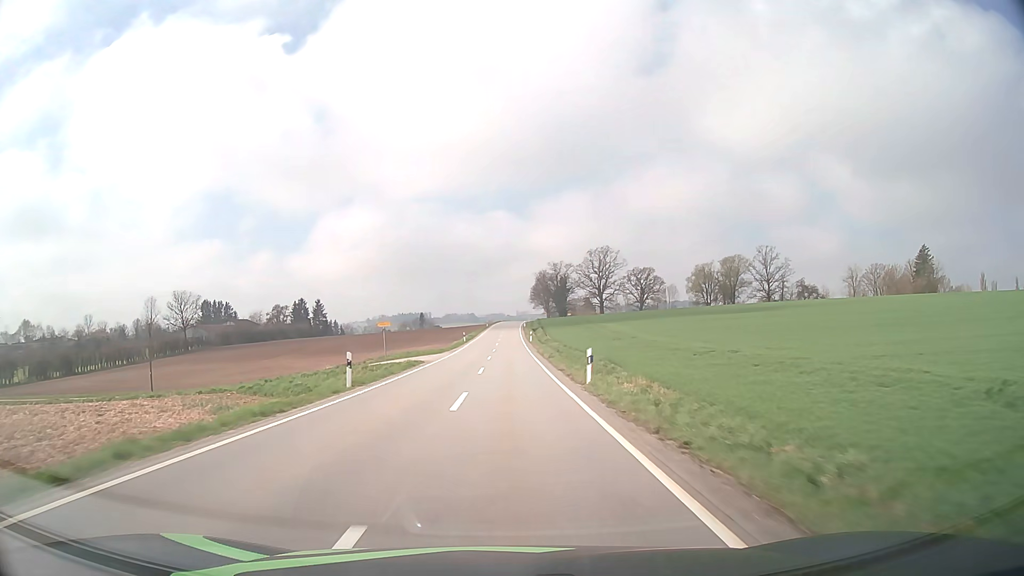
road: tertiary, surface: asphalt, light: Day
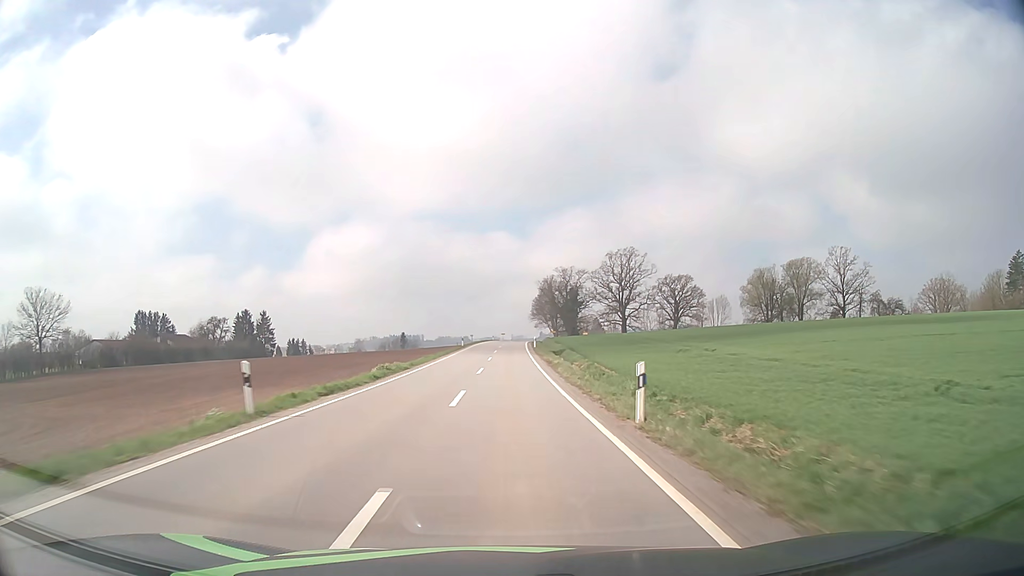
(+0.1, +58.7) m; 0°
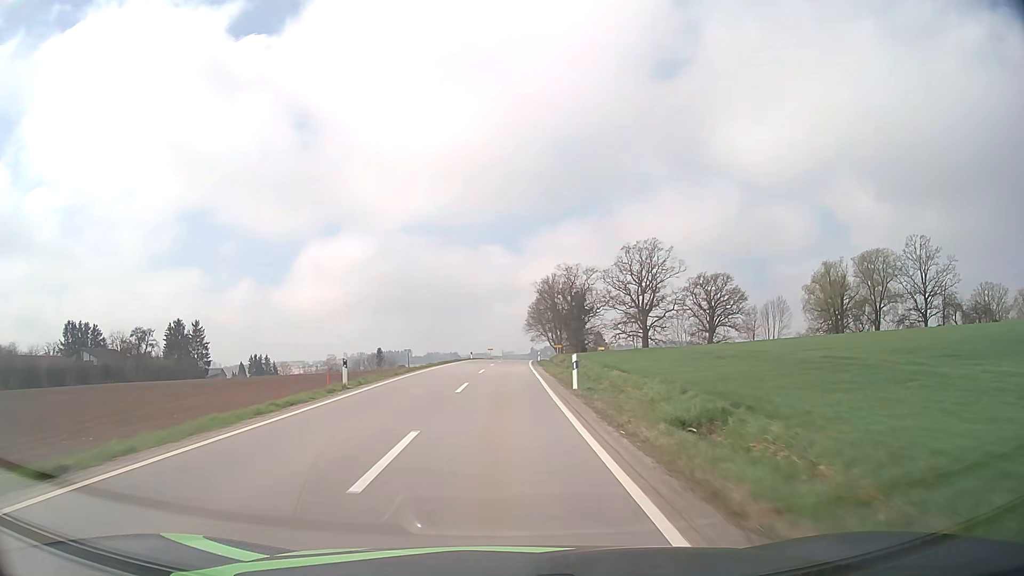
(+0.3, +43.7) m; +1°
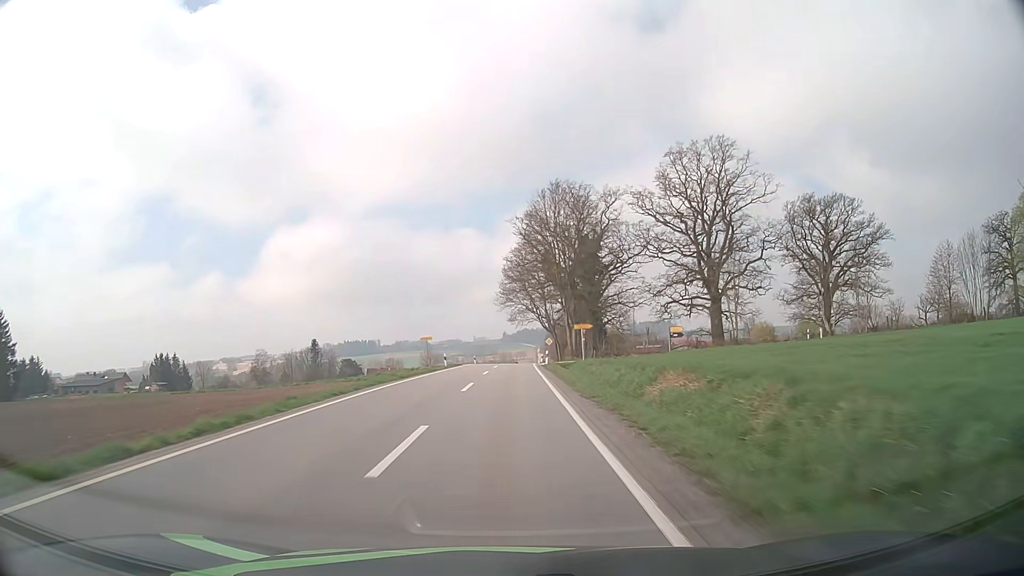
(+1.4, +70.7) m; +2°
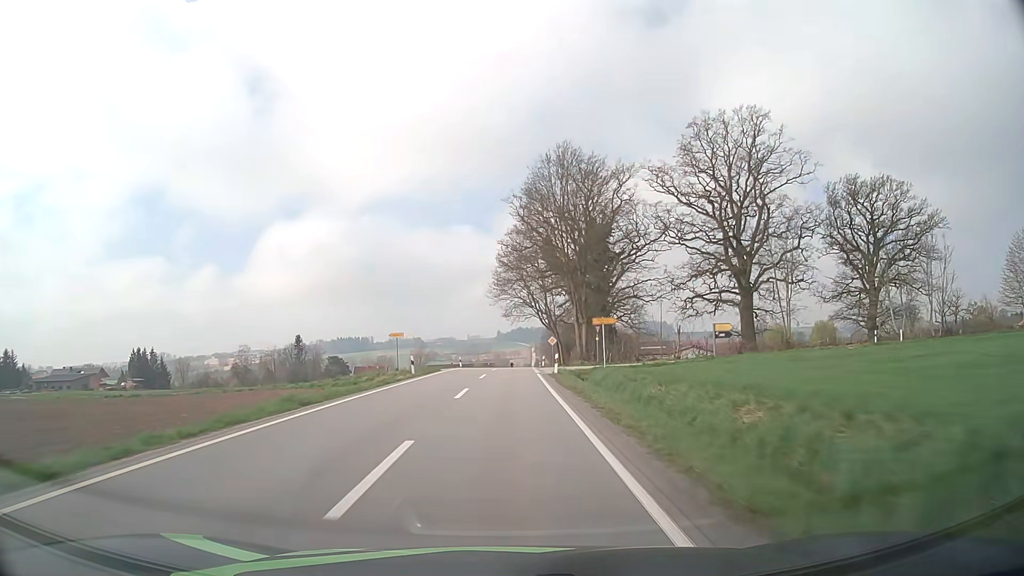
(0.0, +13.5) m; 0°
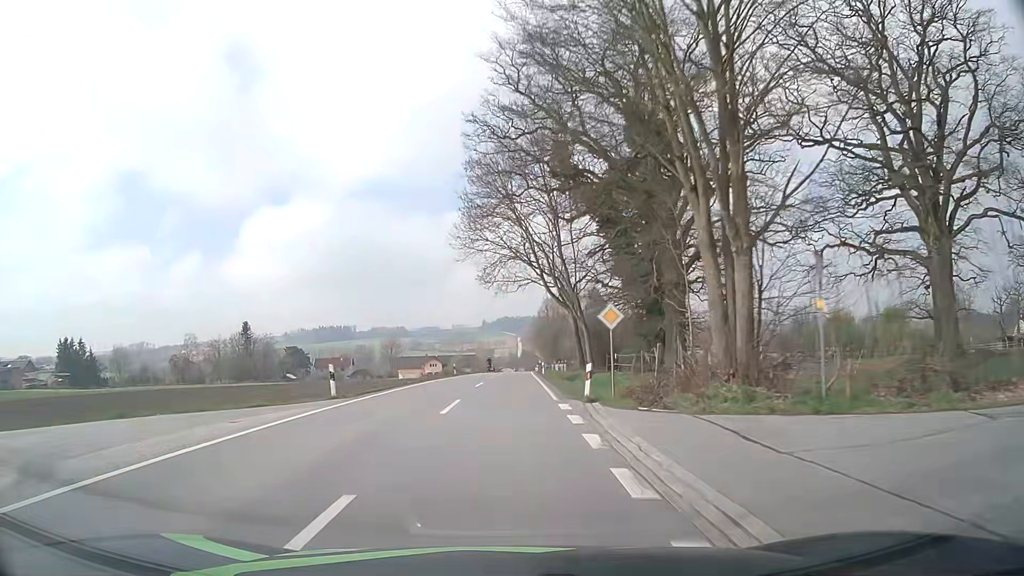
(+0.5, +38.9) m; +1°
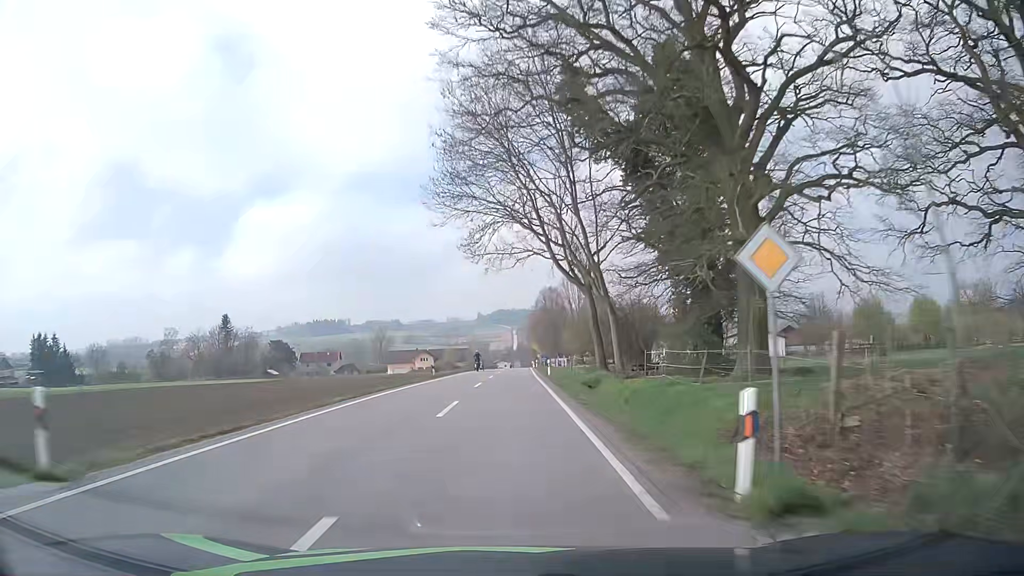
(+0.1, +12.6) m; 0°
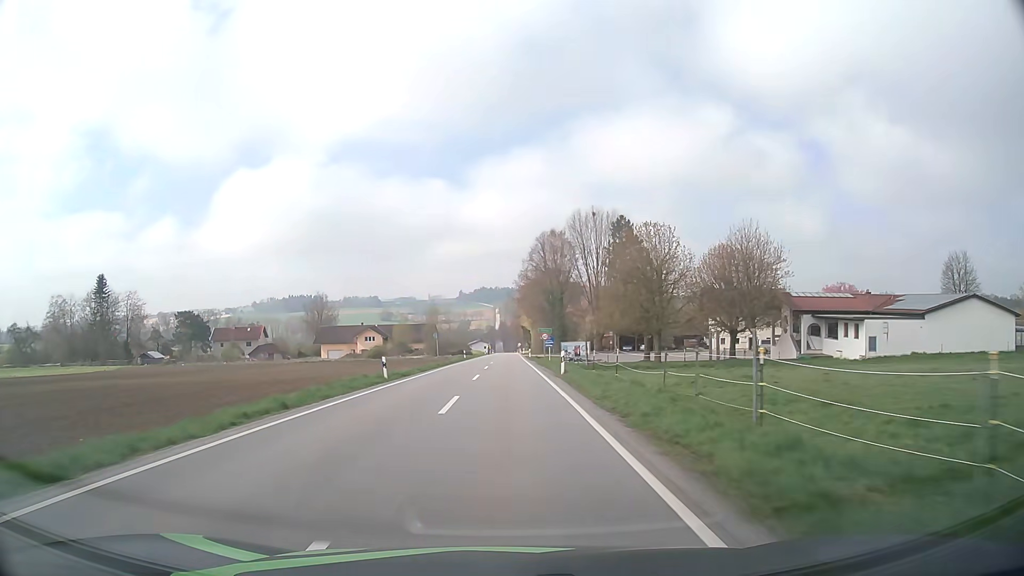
(+1.0, +60.3) m; +2°
(0, +10) (0, +20) (0, +30) (0, +40) (0, +50) (0, +60) (0, +70) (+1, +80) (+1, +90) (+1, +100) m
